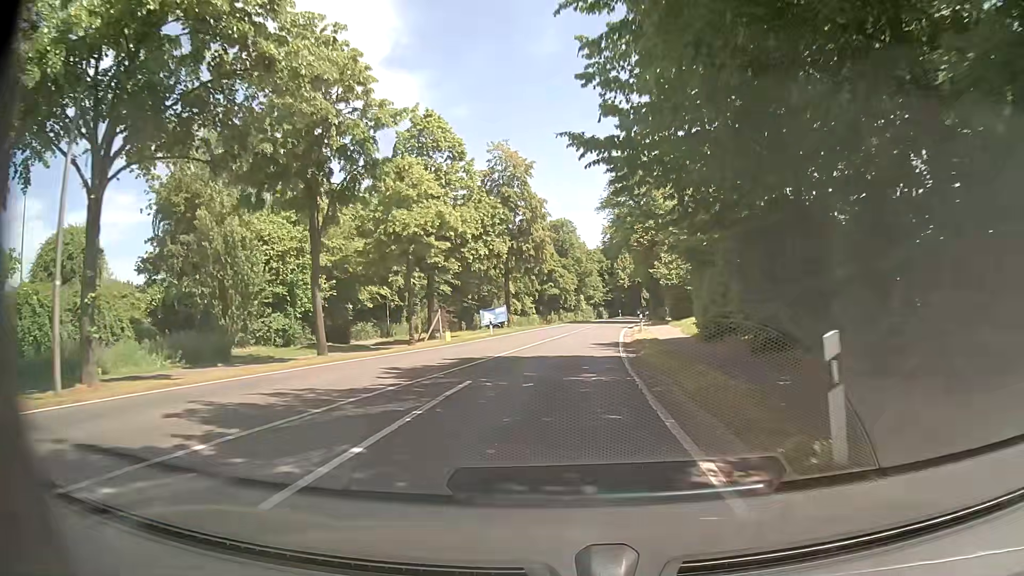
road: primary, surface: asphalt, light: Day
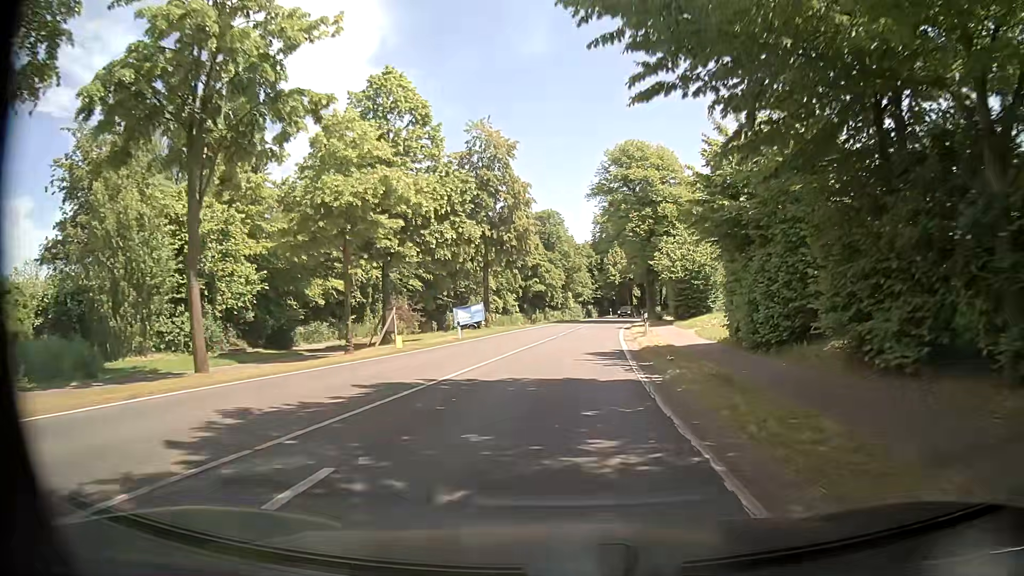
(+0.1, +7.7) m; +2°
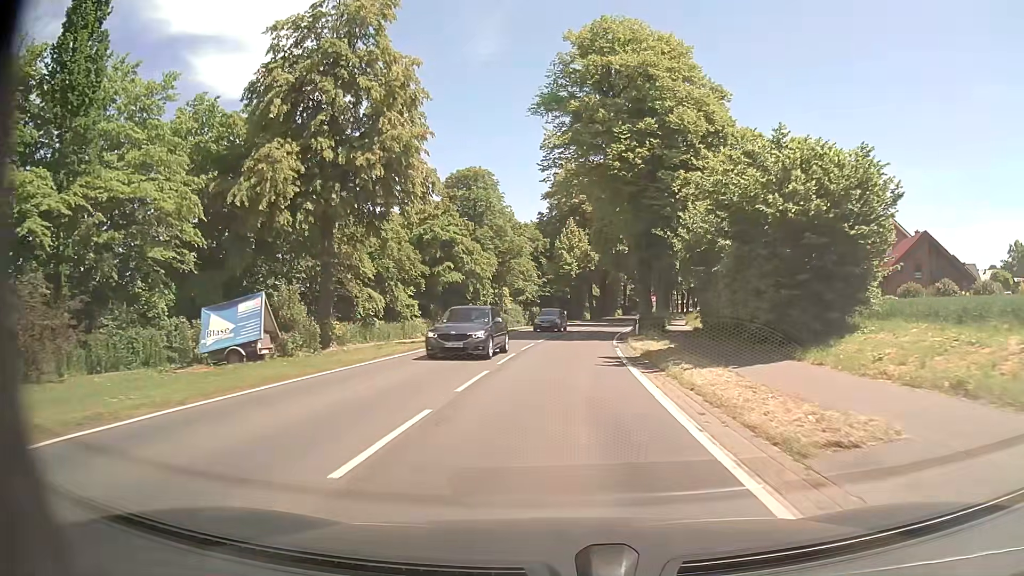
(+1.1, +31.0) m; +4°
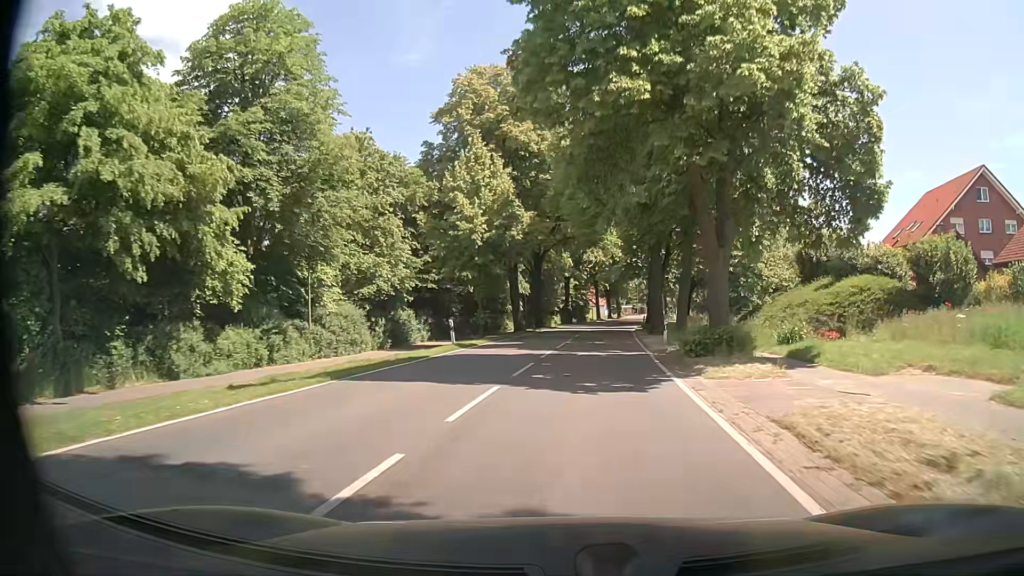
(+1.9, +38.8) m; +6°
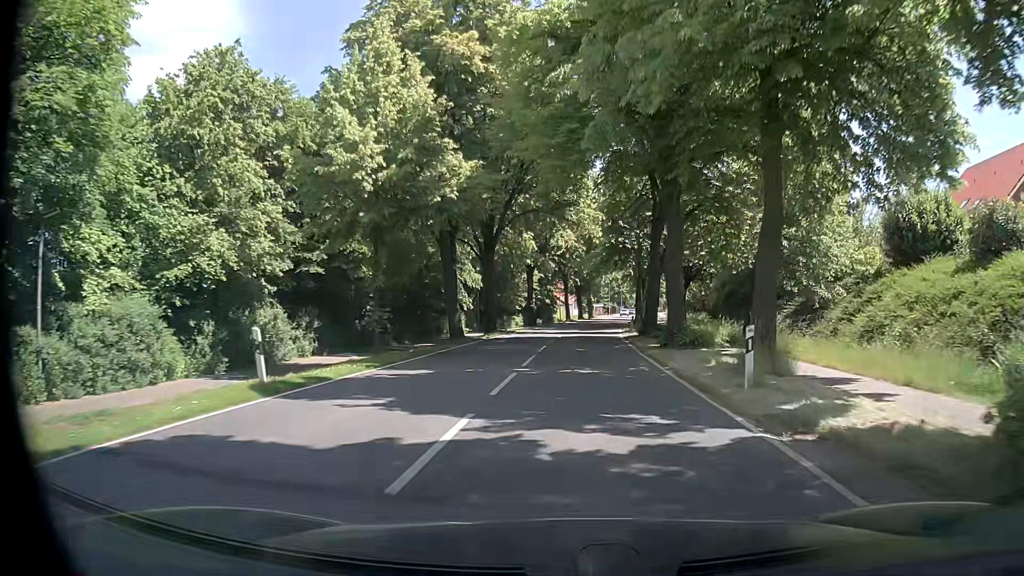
(+0.5, +15.5) m; +3°
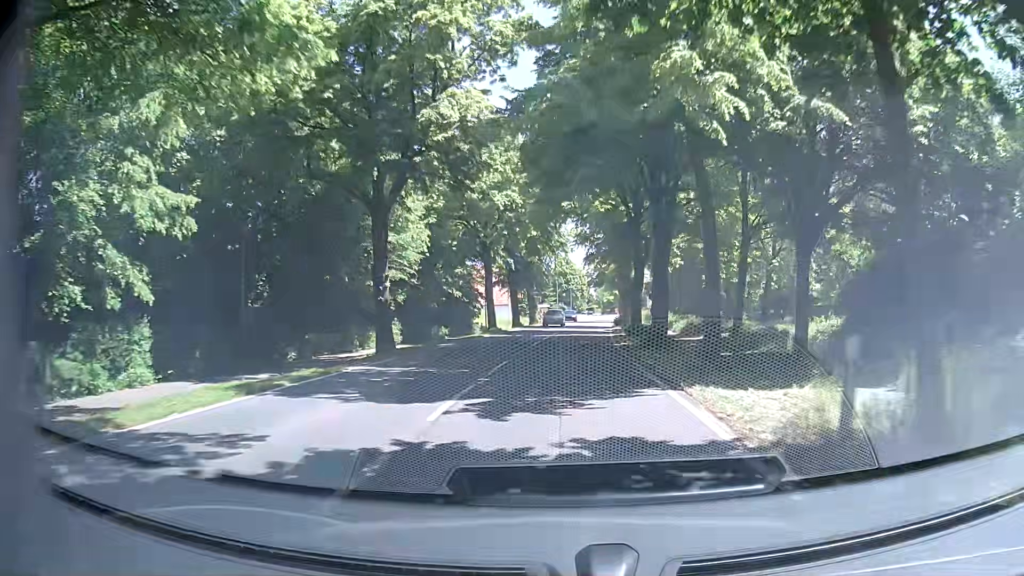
(+1.8, +38.7) m; +4°
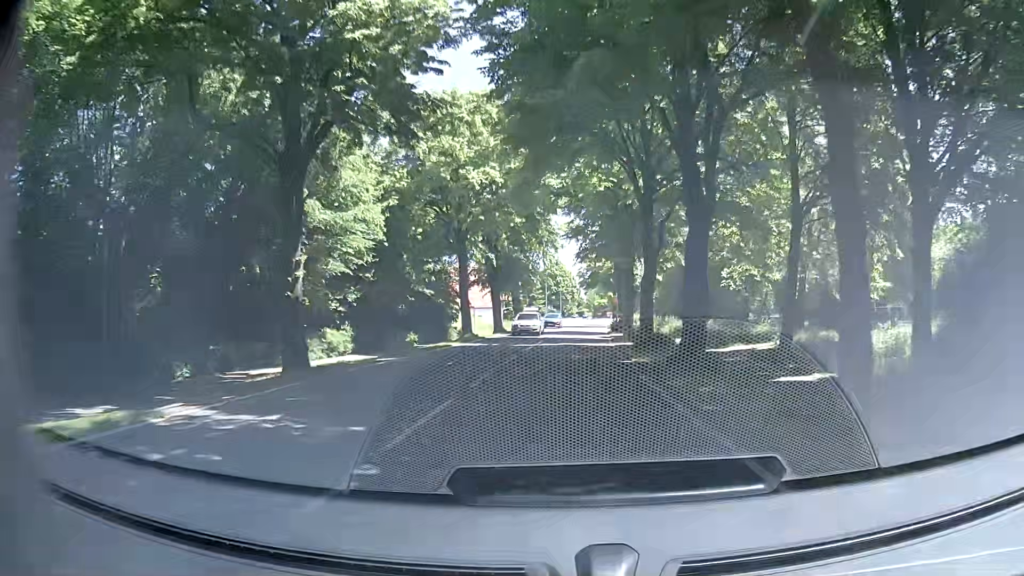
(+0.2, +7.8) m; +2°
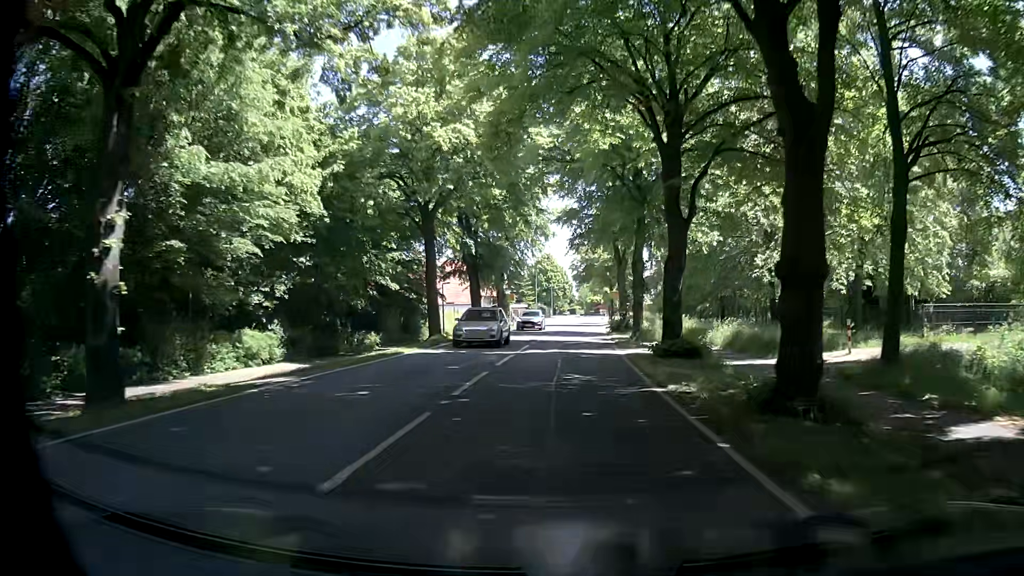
(+0.1, +7.7) m; 0°
